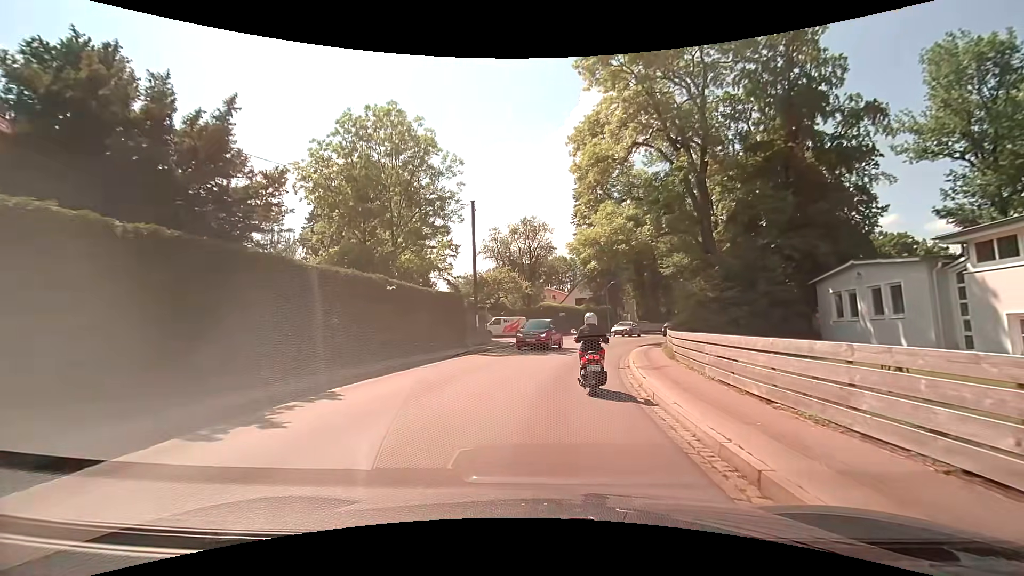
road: secondary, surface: asphalt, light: Day
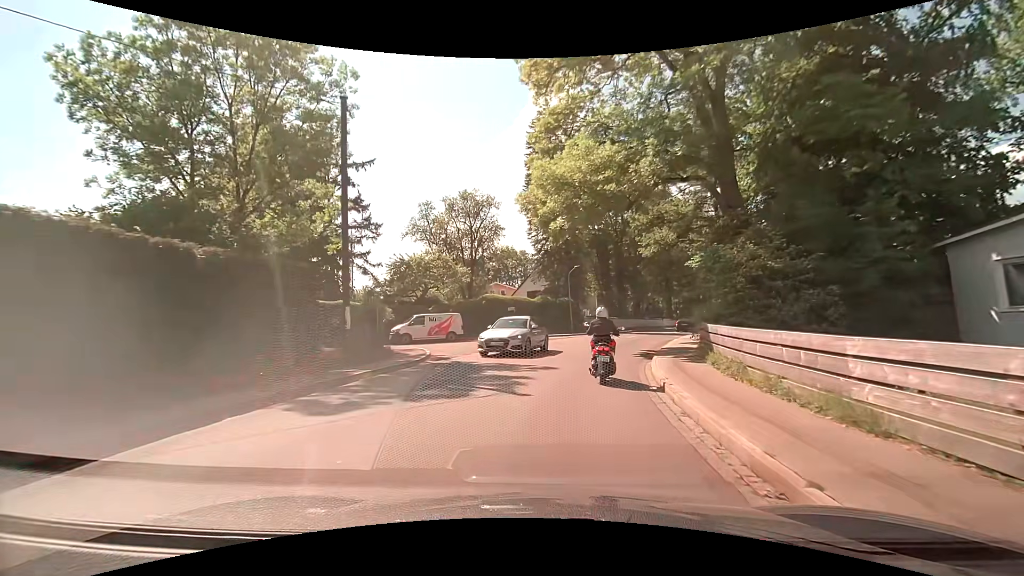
(+0.7, +13.5) m; +6°
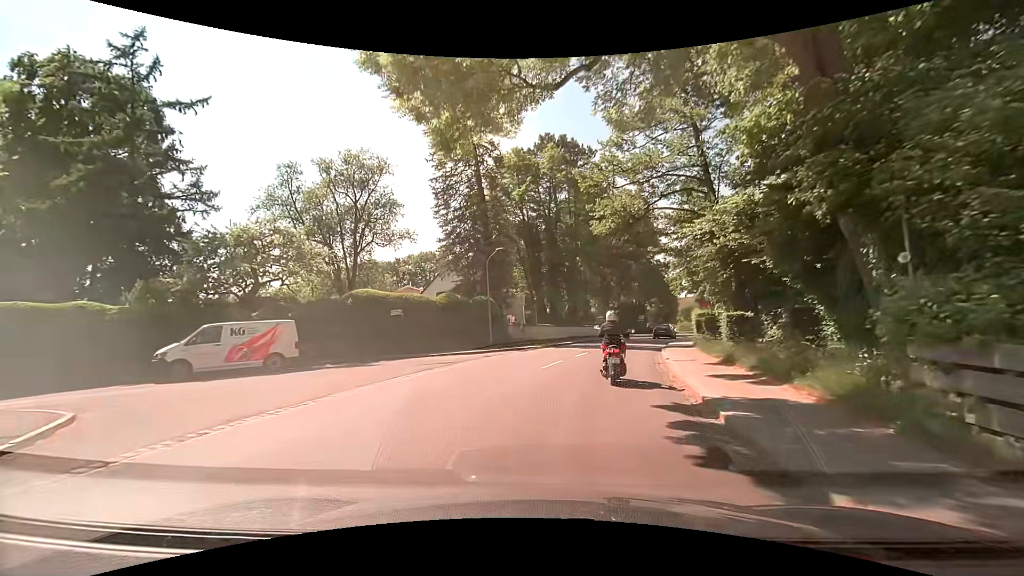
(+1.0, +13.9) m; +9°
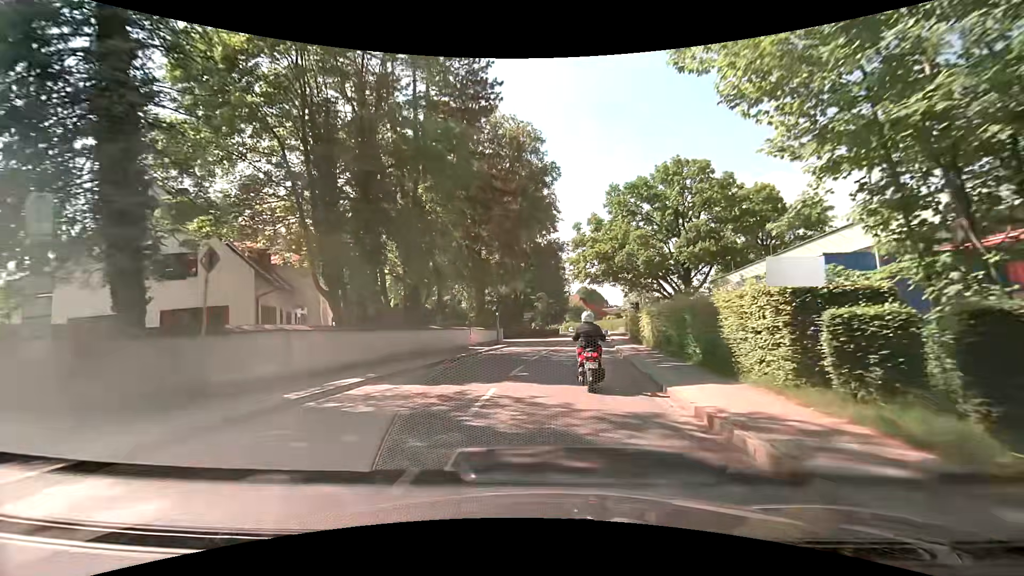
(+3.3, +25.2) m; +13°
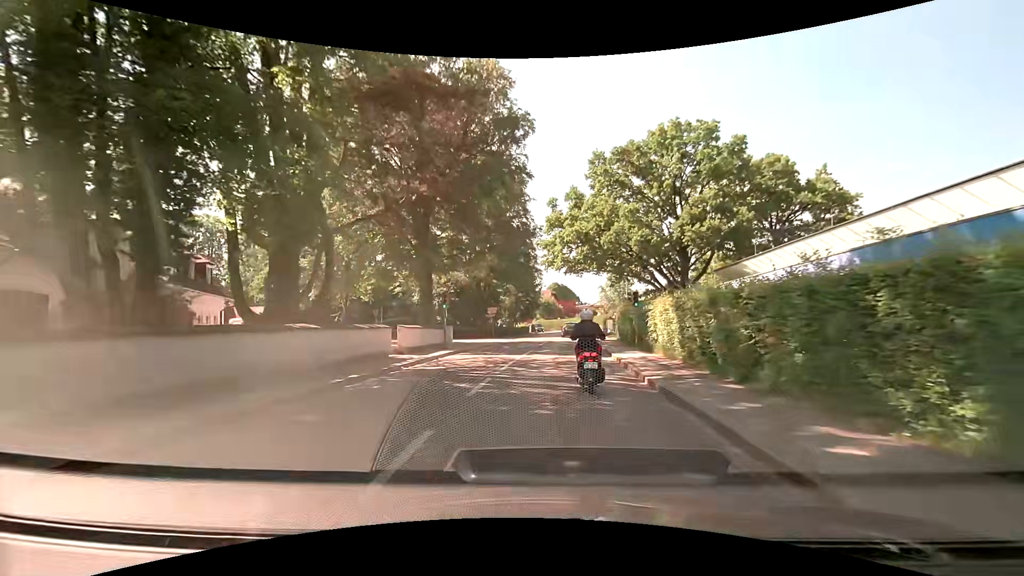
(+0.5, +10.4) m; +4°
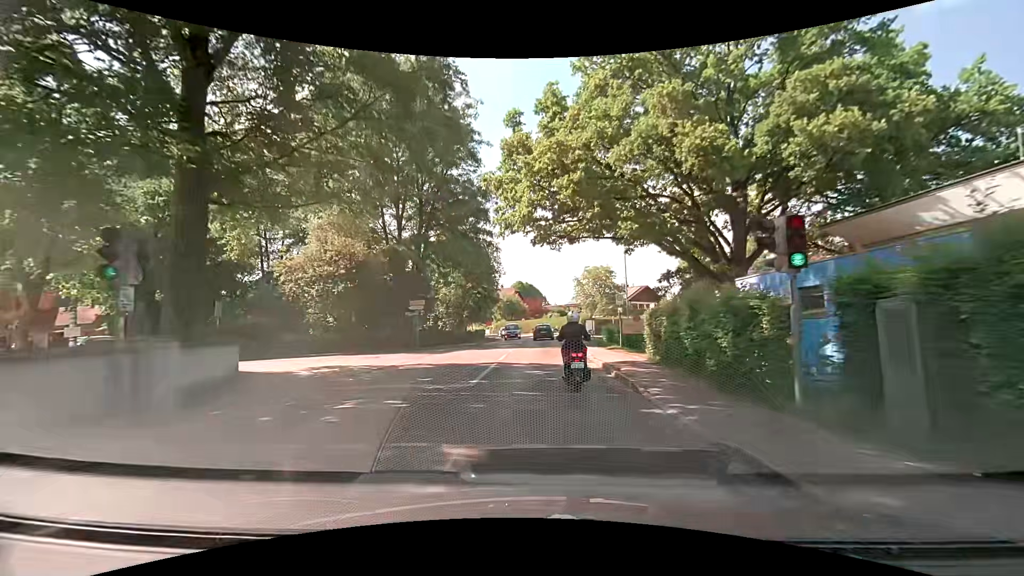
(+0.8, +19.9) m; +4°
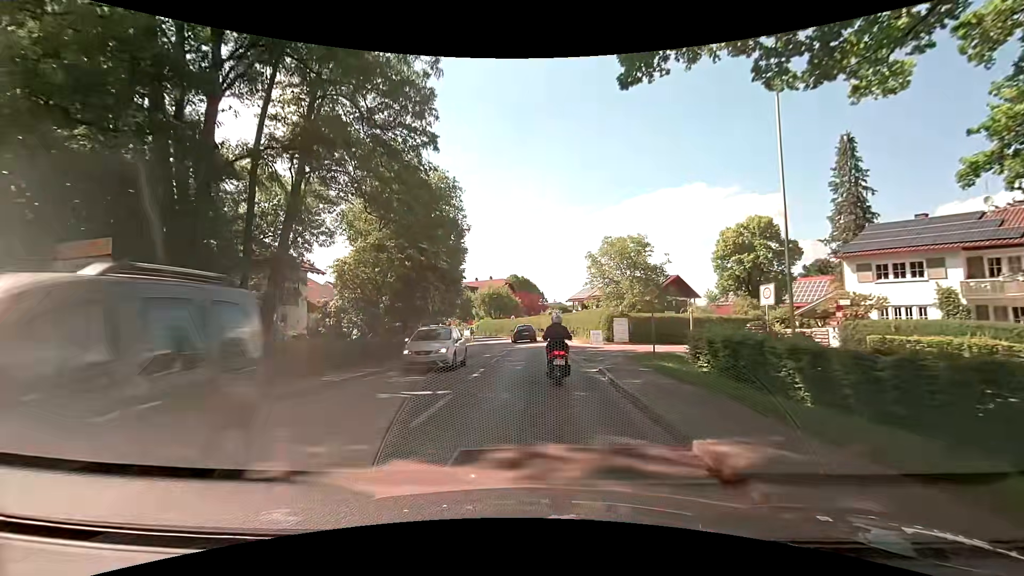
(+0.3, +24.5) m; +1°
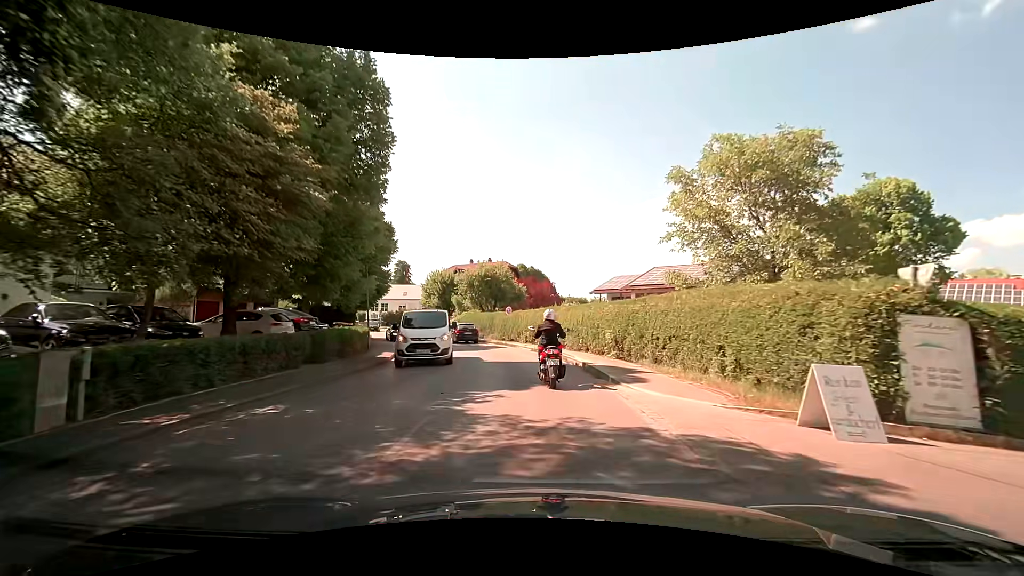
(-0.5, +26.0) m; -2°
(0, +10) (-1, +20) (-3, +30) (-6, +39) (-10, +48) (-14, +58) (-18, +67) (-21, +76) (-23, +86) (-23, +96) m
